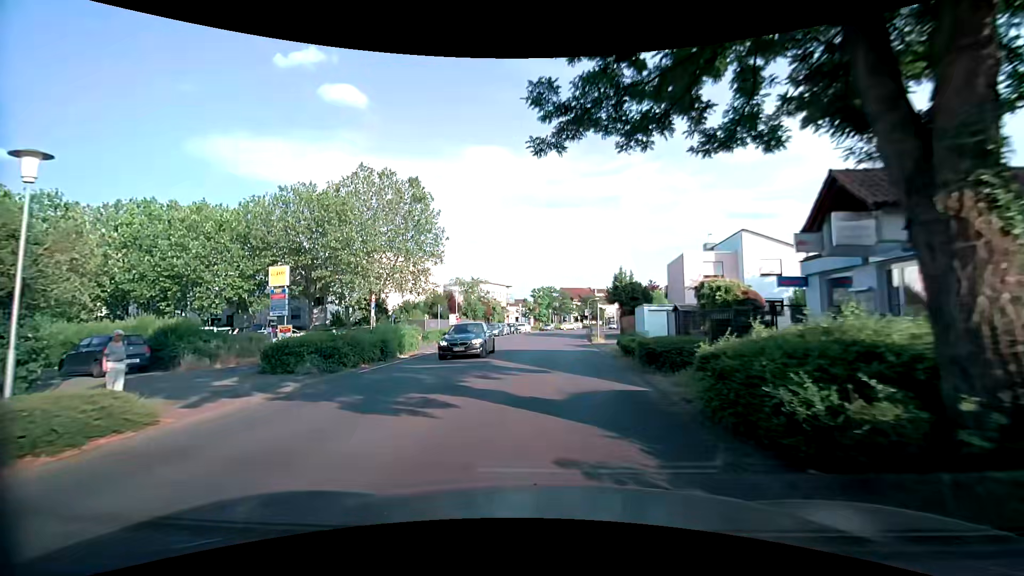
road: tertiary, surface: asphalt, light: Day
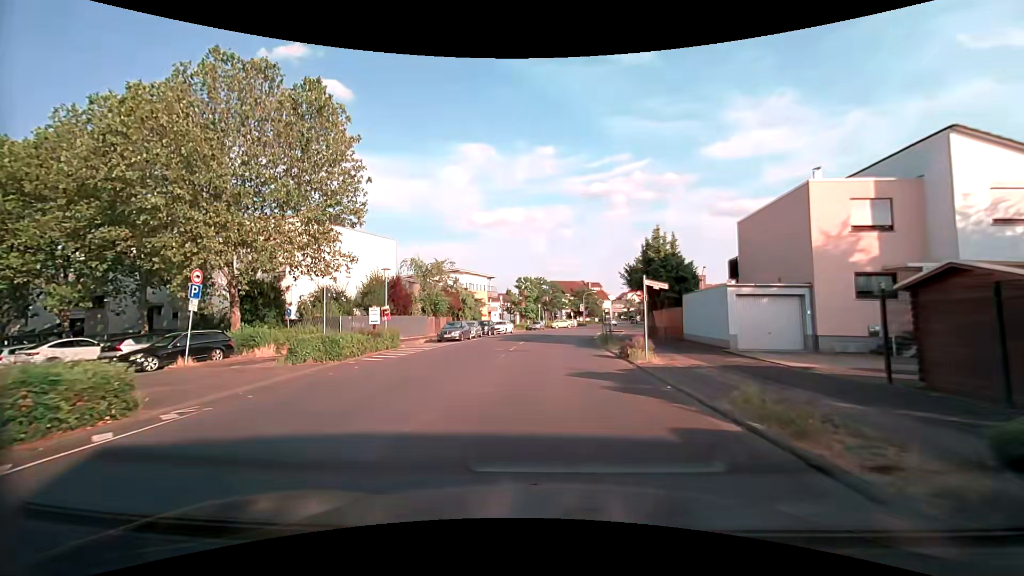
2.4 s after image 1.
(+0.2, +19.5) m; +1°
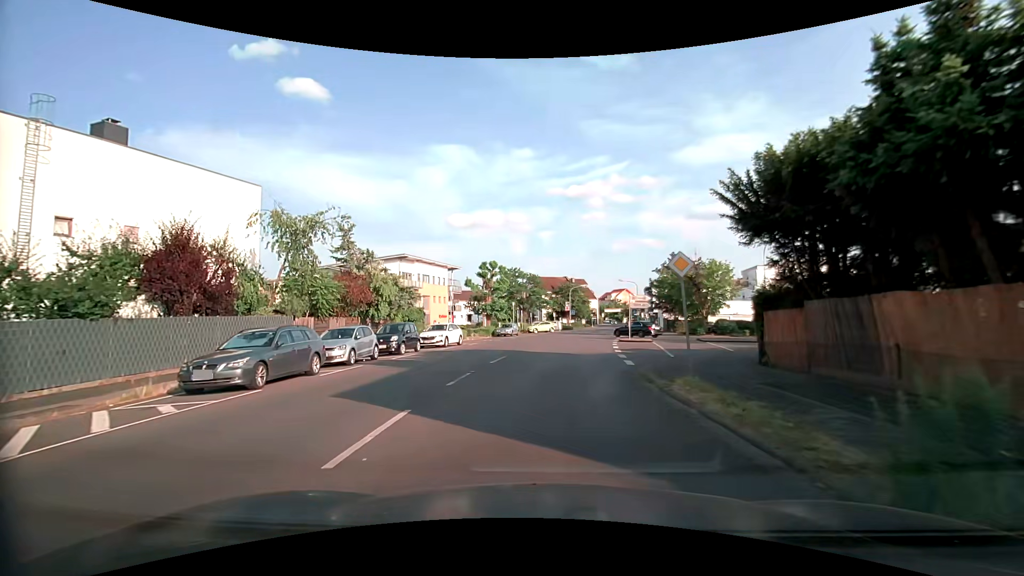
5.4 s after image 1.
(+0.4, +23.7) m; +2°
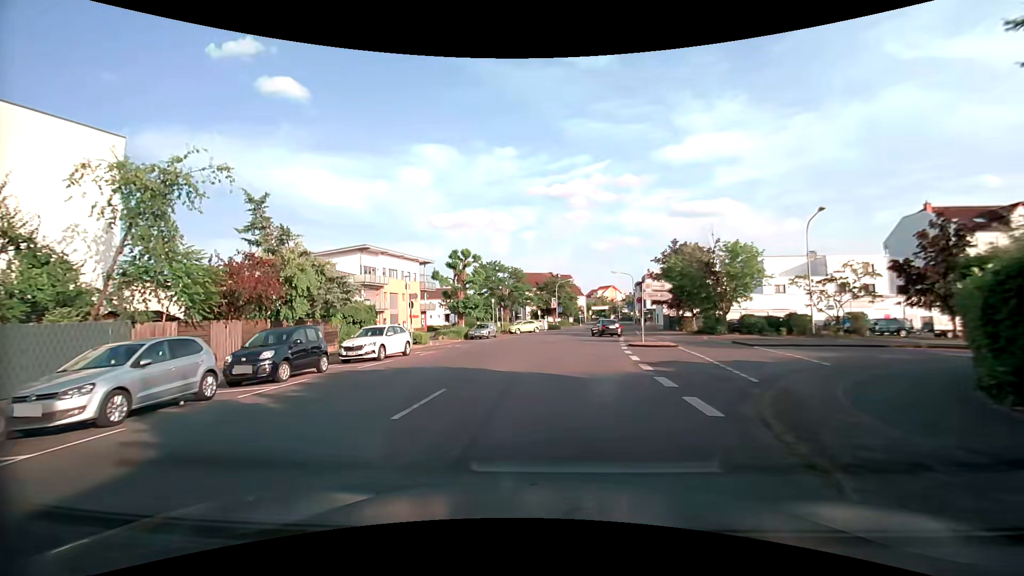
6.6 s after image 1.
(+0.2, +9.5) m; +2°
